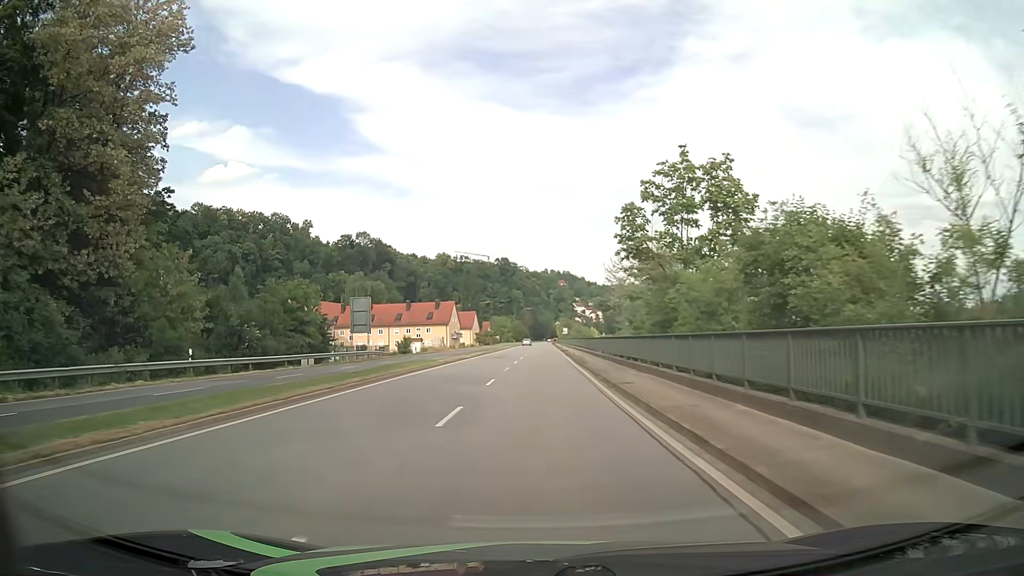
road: primary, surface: asphalt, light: Day
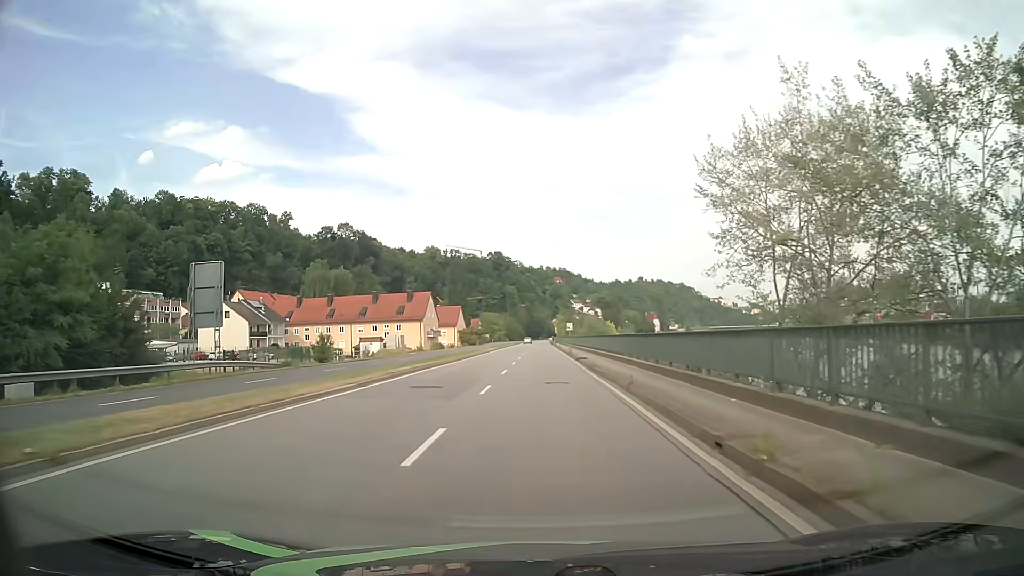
(+0.3, +30.5) m; +1°
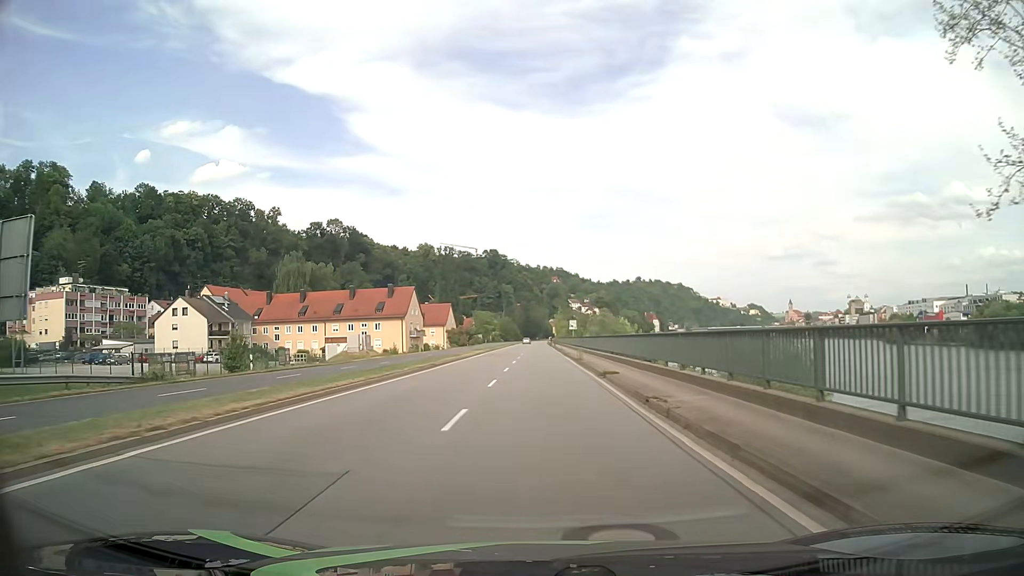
(0.0, +15.2) m; 0°
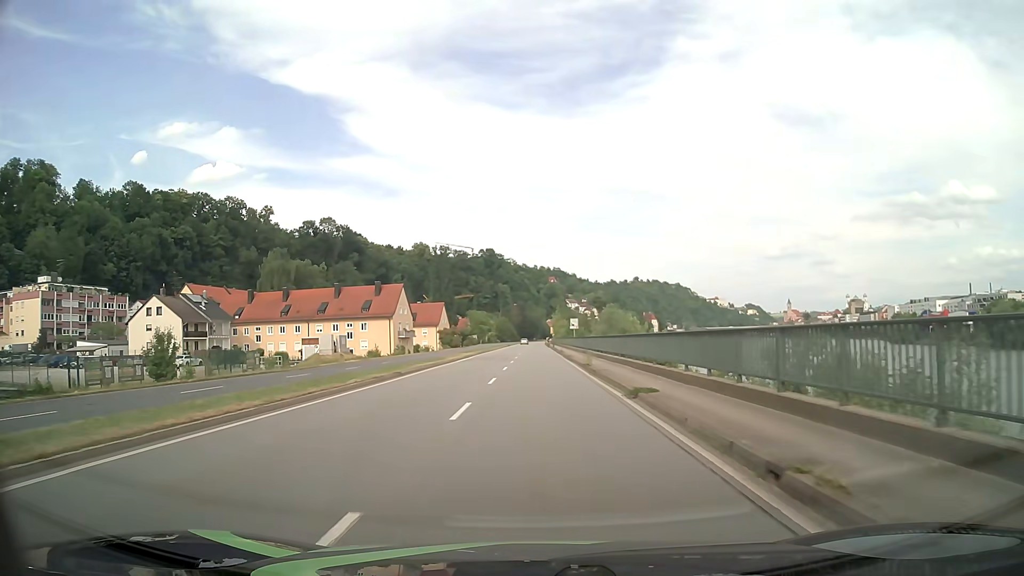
(0.0, +7.6) m; 0°
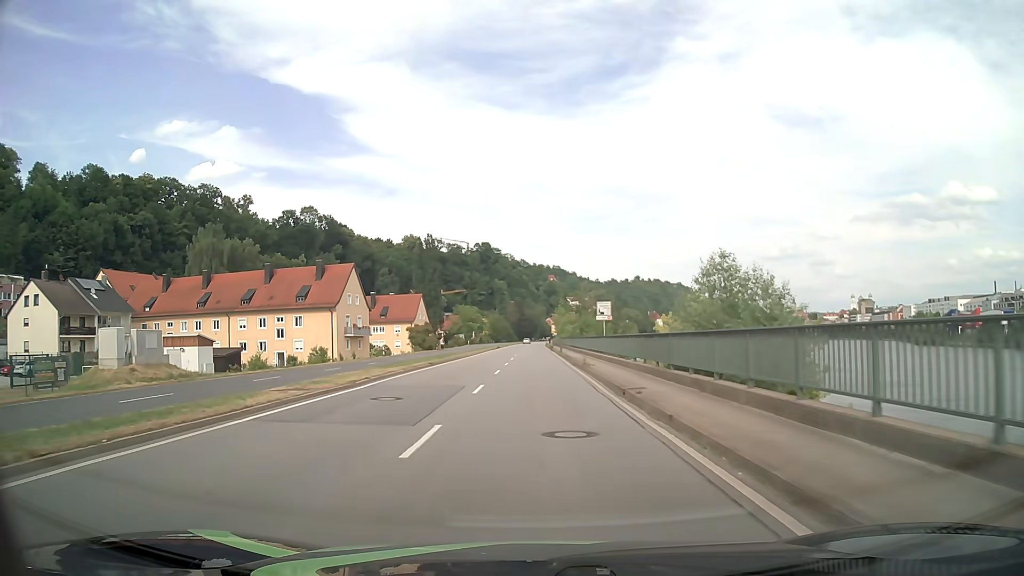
(0.0, +30.5) m; 0°
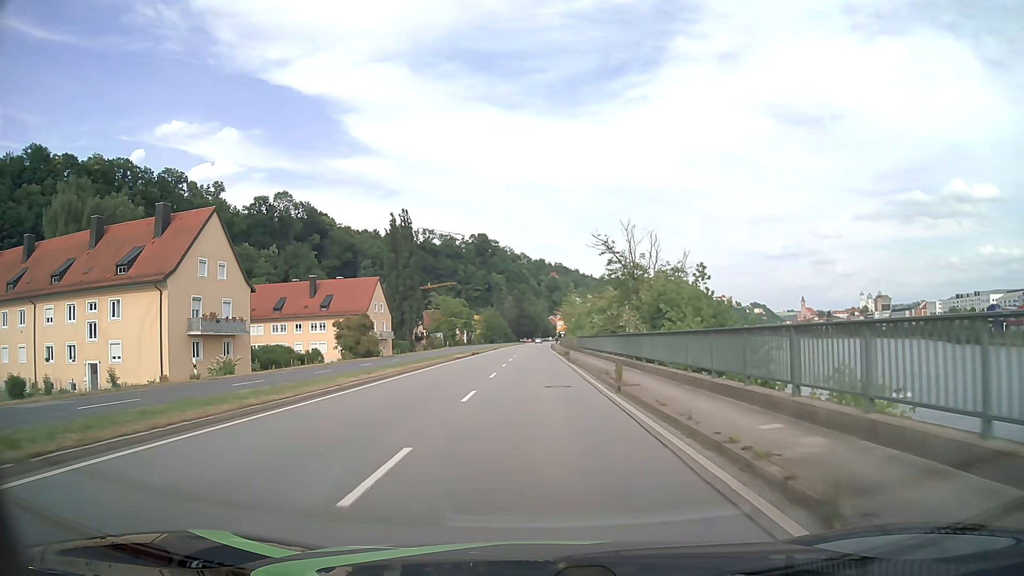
(0.0, +38.3) m; 0°
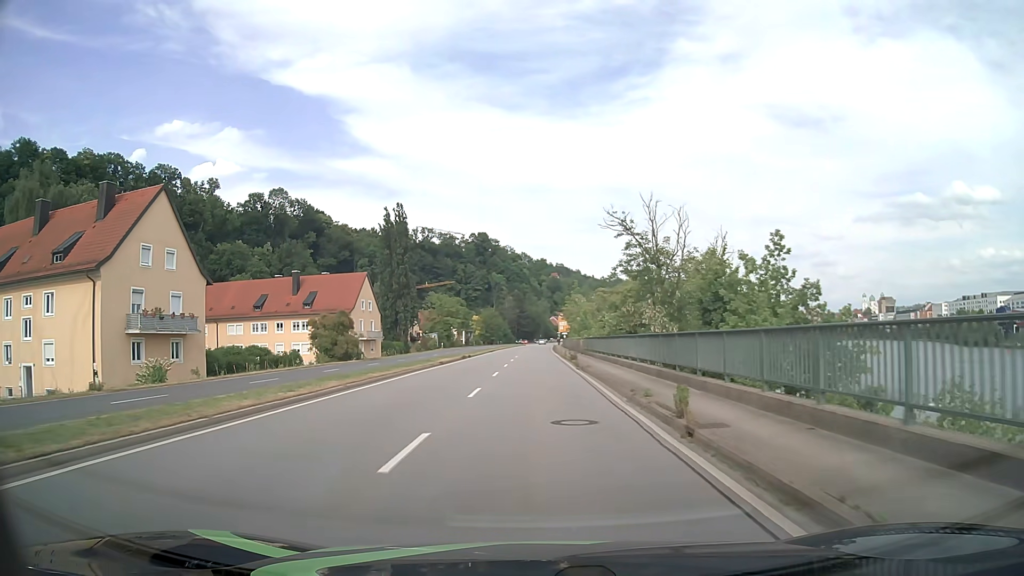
(0.0, +7.7) m; 0°
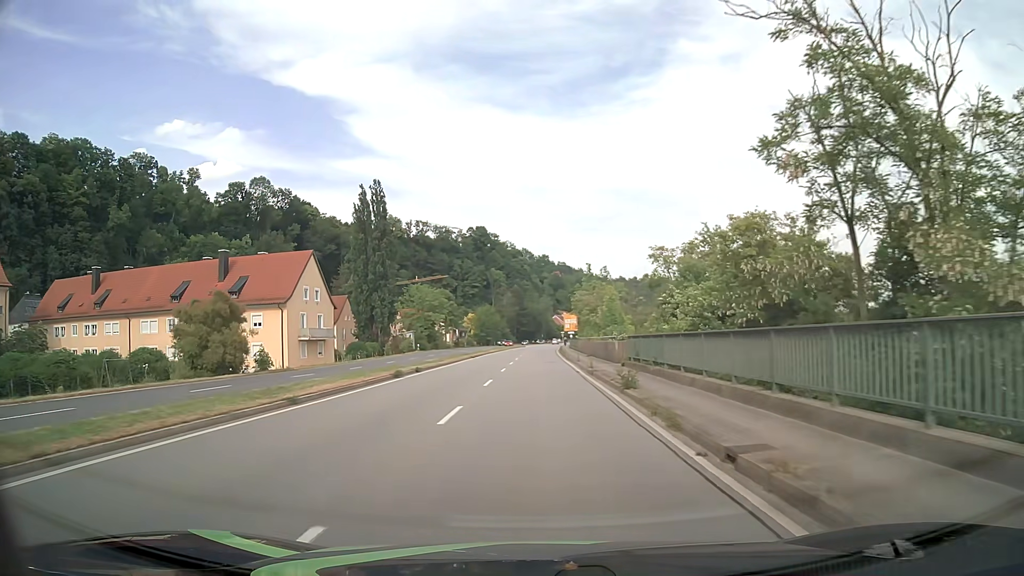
(0.0, +23.0) m; 0°
(0, +10) (0, +20) (0, +30) (0, +40) (0, +50) (0, +60) (0, +70) (0, +80) (0, +90) (0, +100) m
